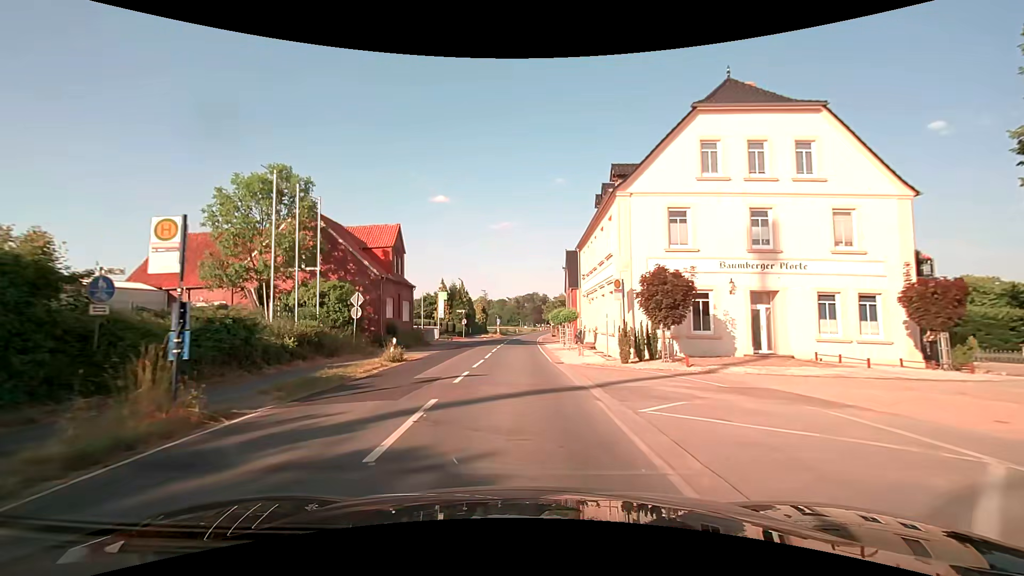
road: secondary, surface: asphalt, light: Day
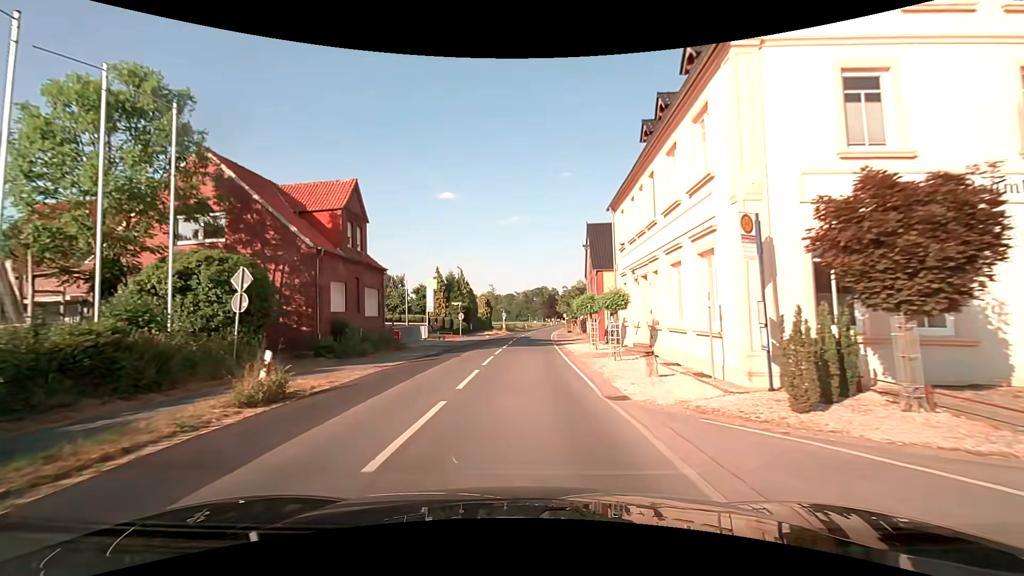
(-0.1, +12.6) m; -1°
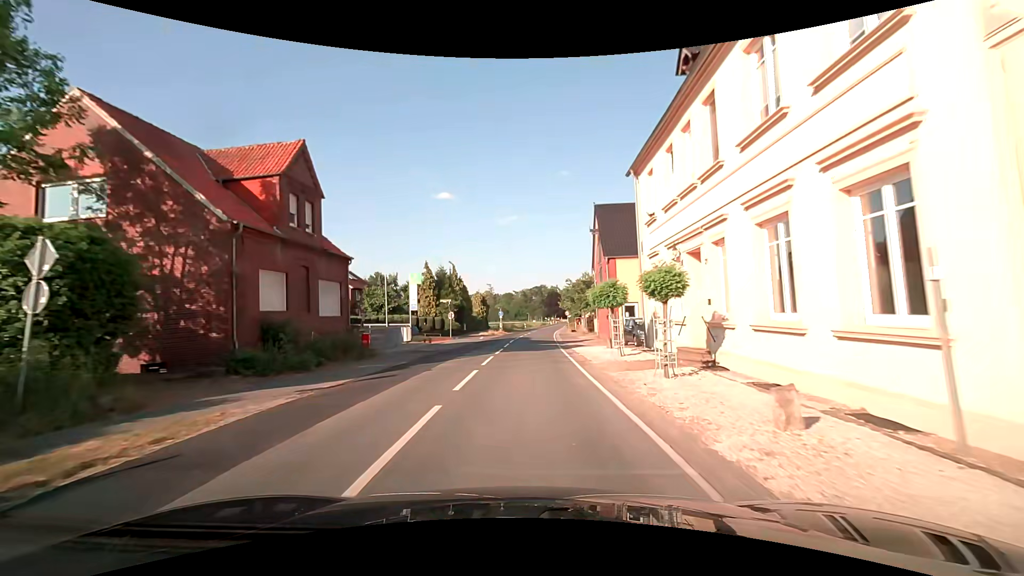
(0.0, +6.6) m; 0°
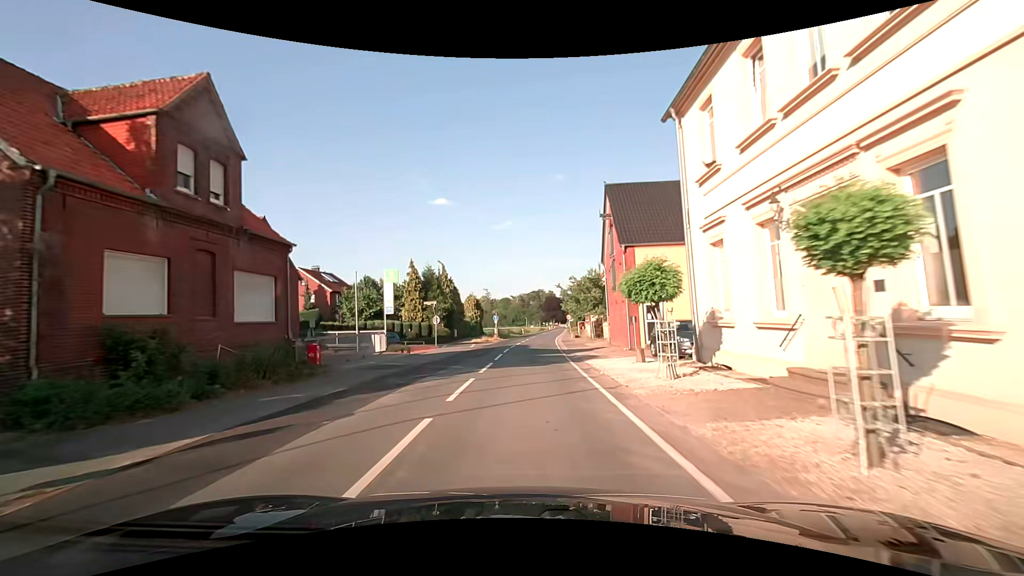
(0.0, +6.8) m; 0°
